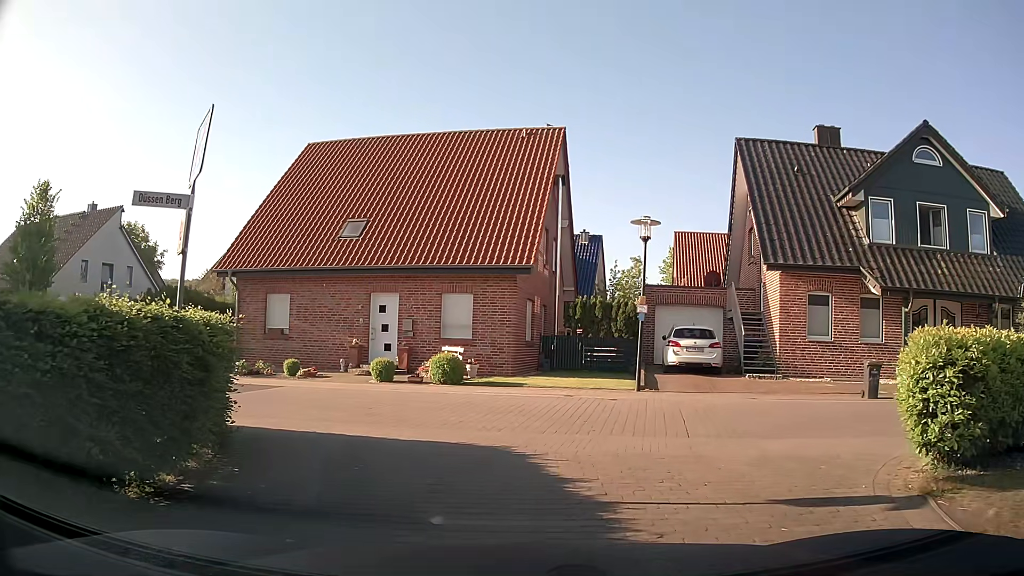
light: Day
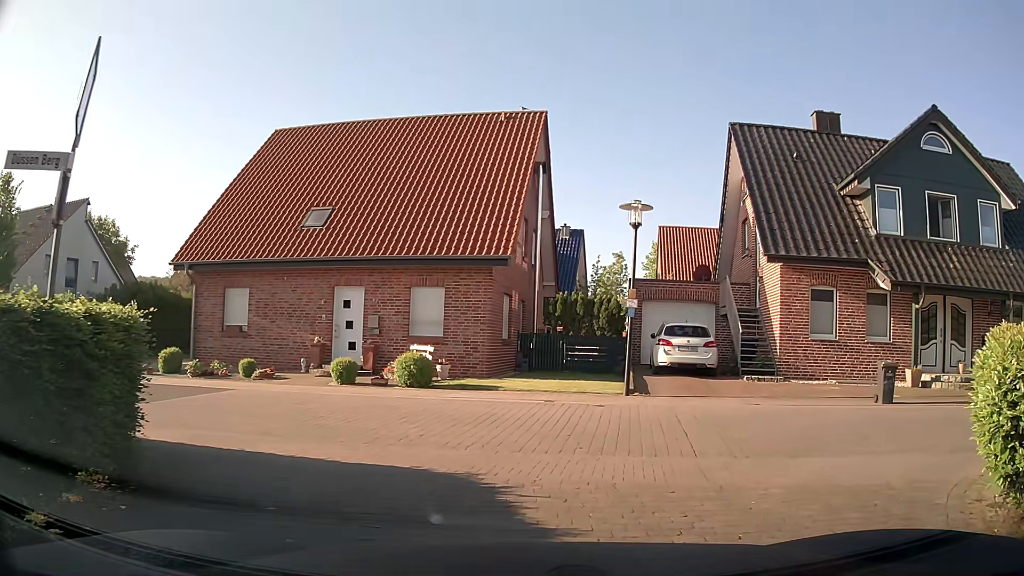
(0.0, +1.8) m; +1°
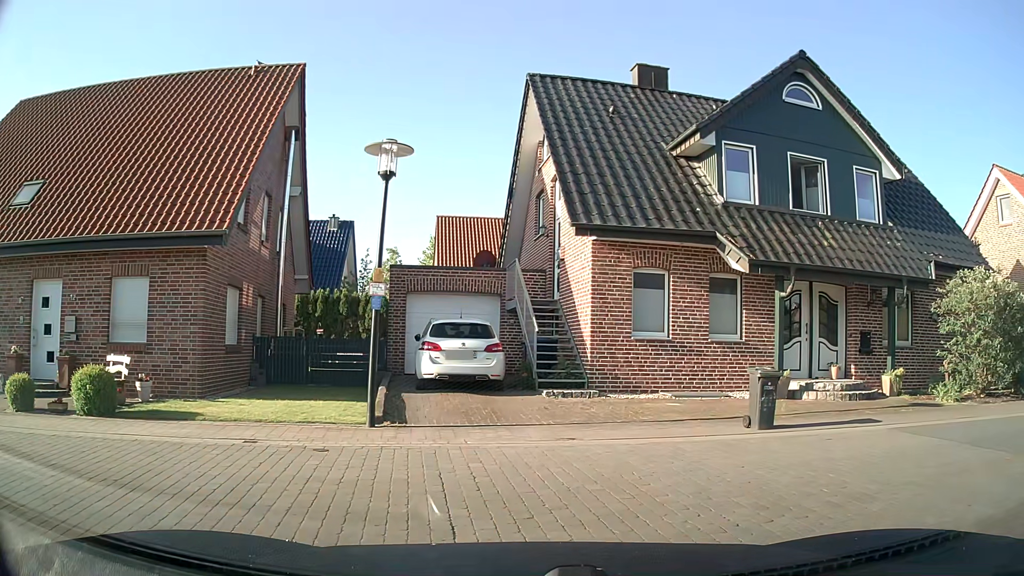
(+0.7, +4.7) m; +16°
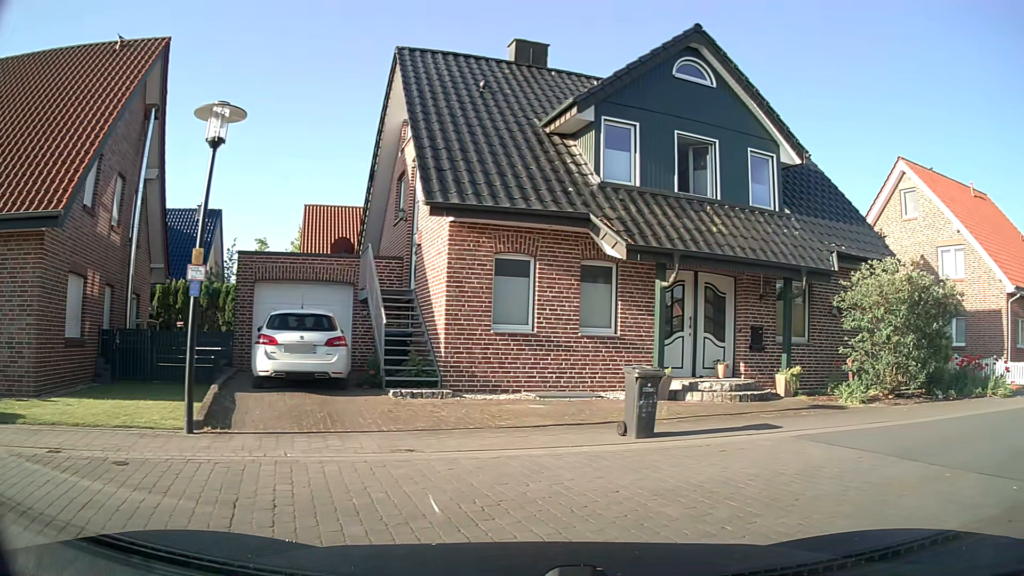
(+0.1, +1.6) m; +14°
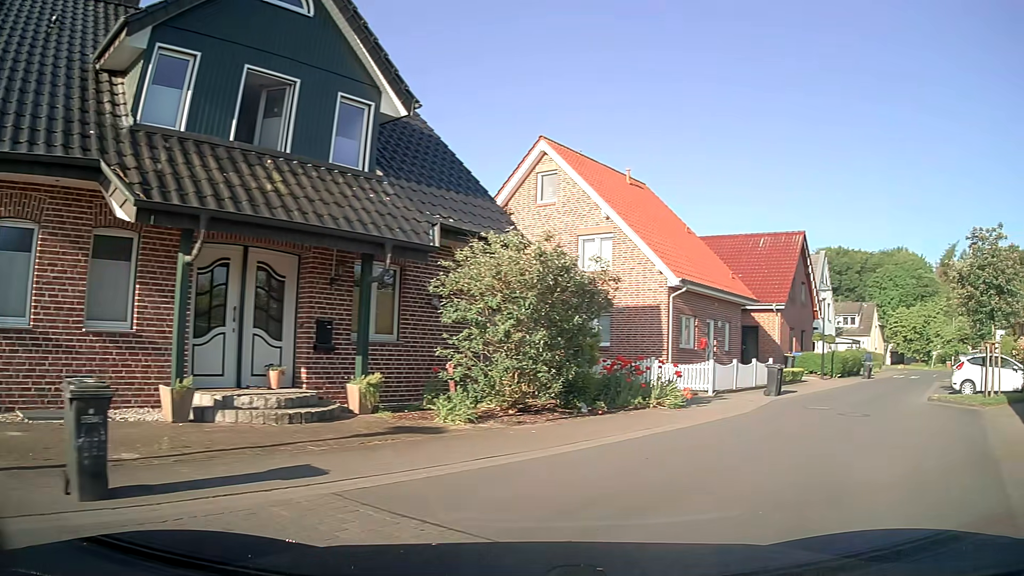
(+1.2, +3.9) m; +35°
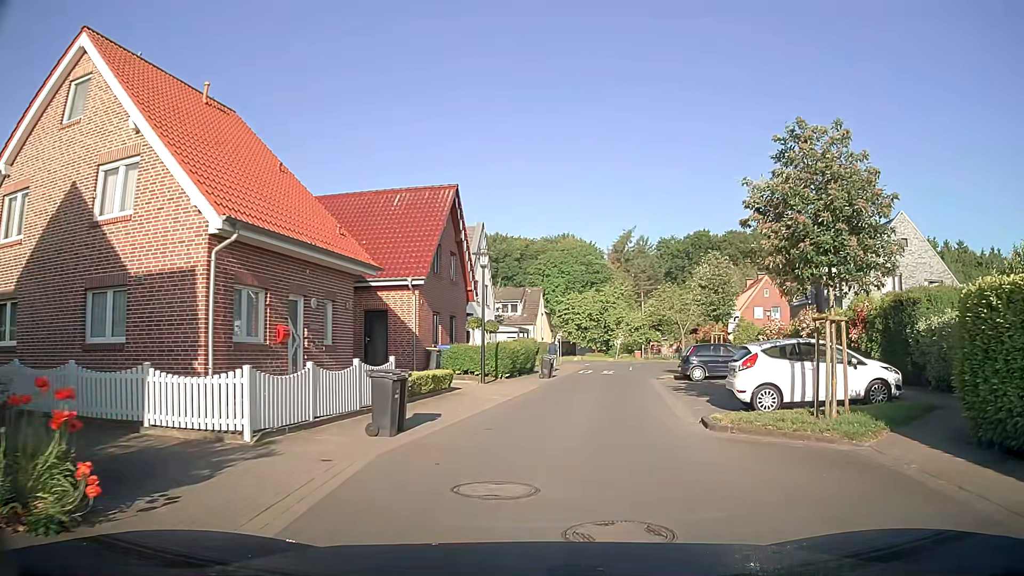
(+2.9, +10.5) m; +25°
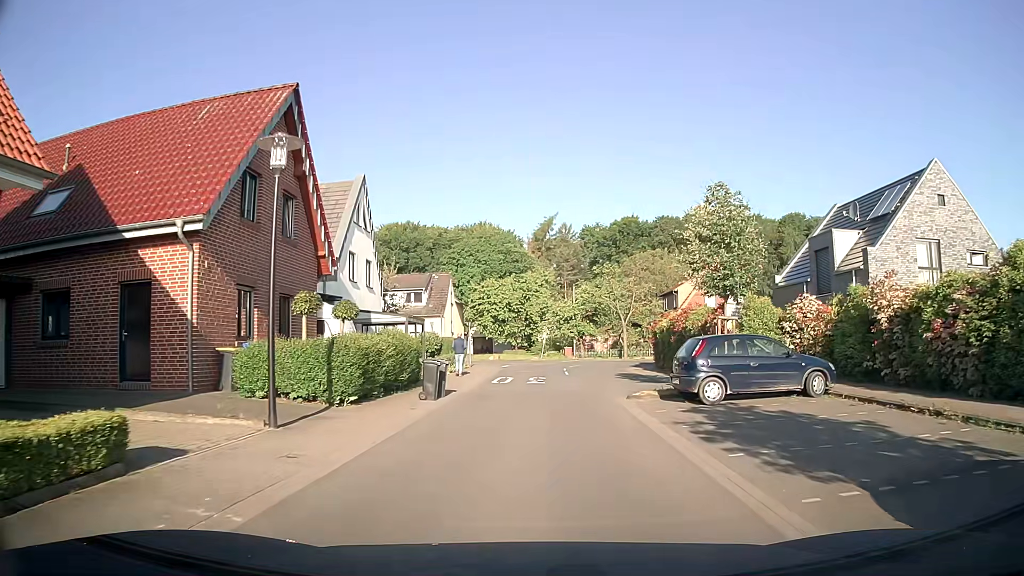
(+0.9, +12.5) m; +7°
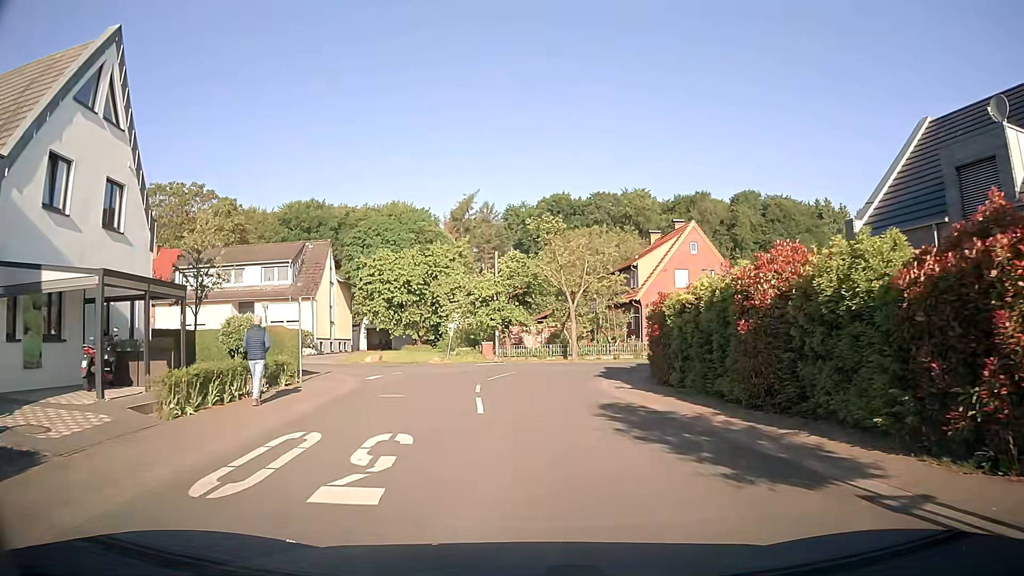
(+0.8, +17.4) m; +6°
(0, +10) (0, +20) (-4, +28) (-14, +31) (-24, +30) (-33, +27) (-43, +26) (-53, +27) (-63, +28) (-73, +28) m
